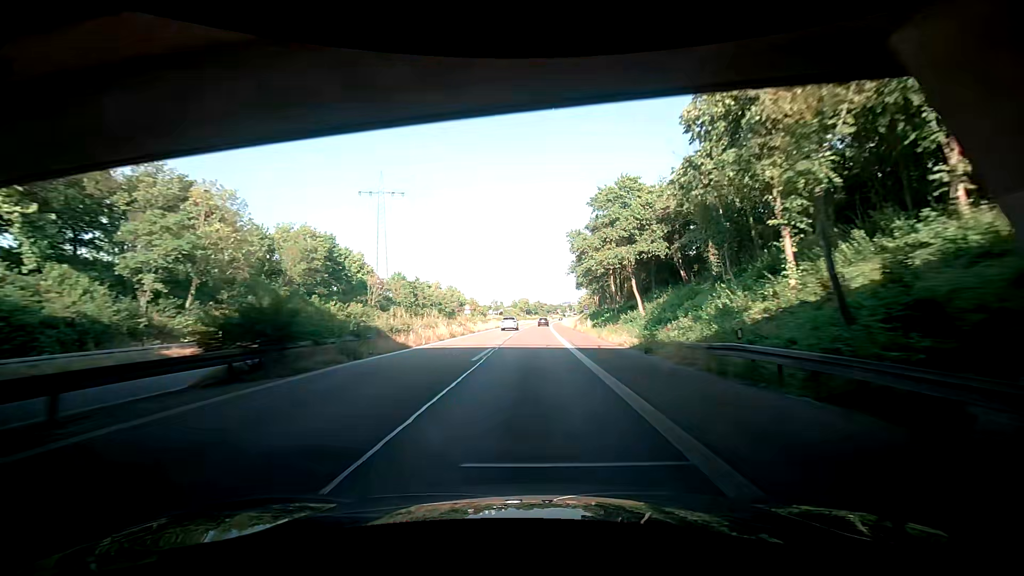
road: trunk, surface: asphalt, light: Day
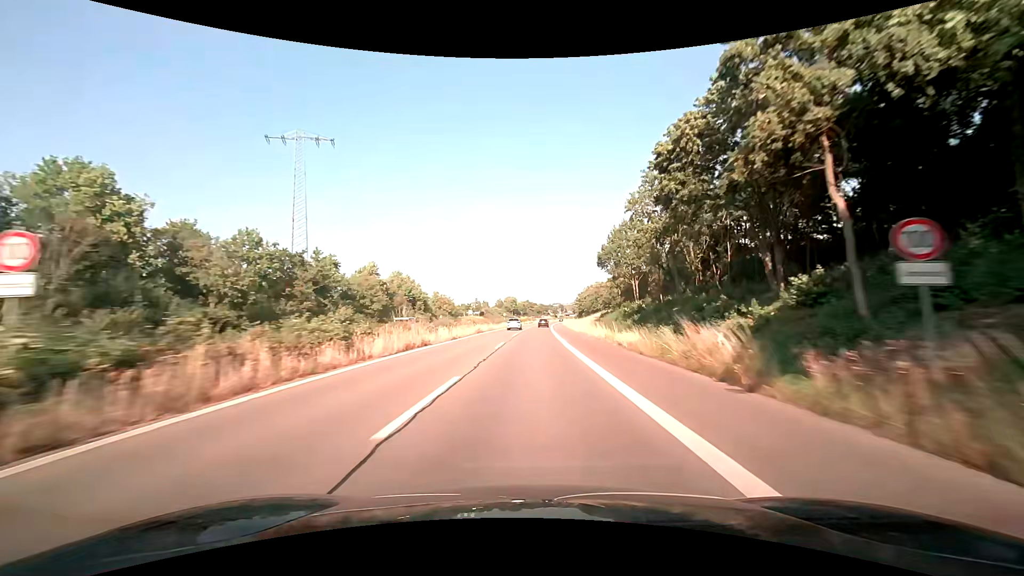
(+0.5, +46.1) m; +1°
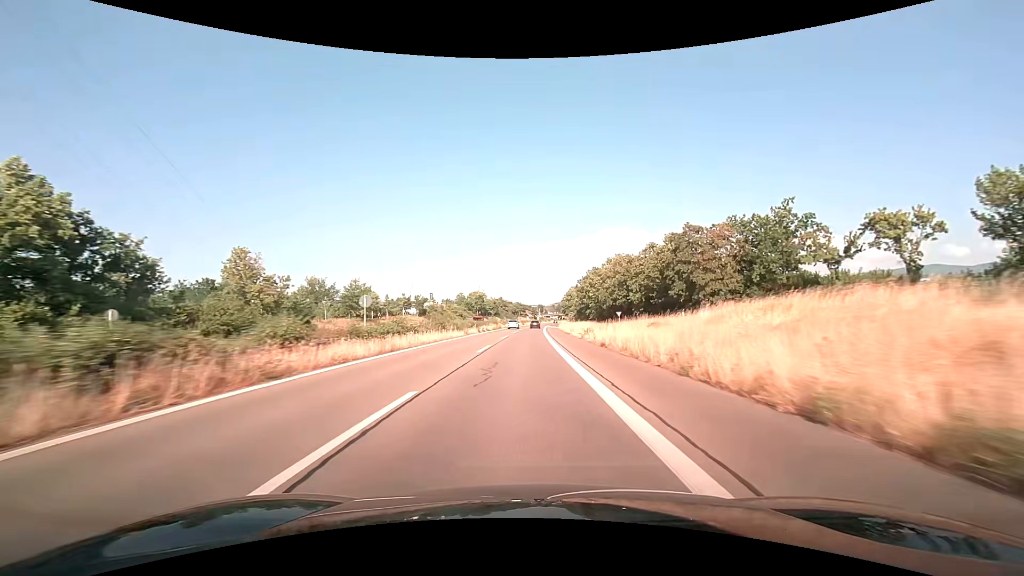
(+2.1, +74.2) m; +3°
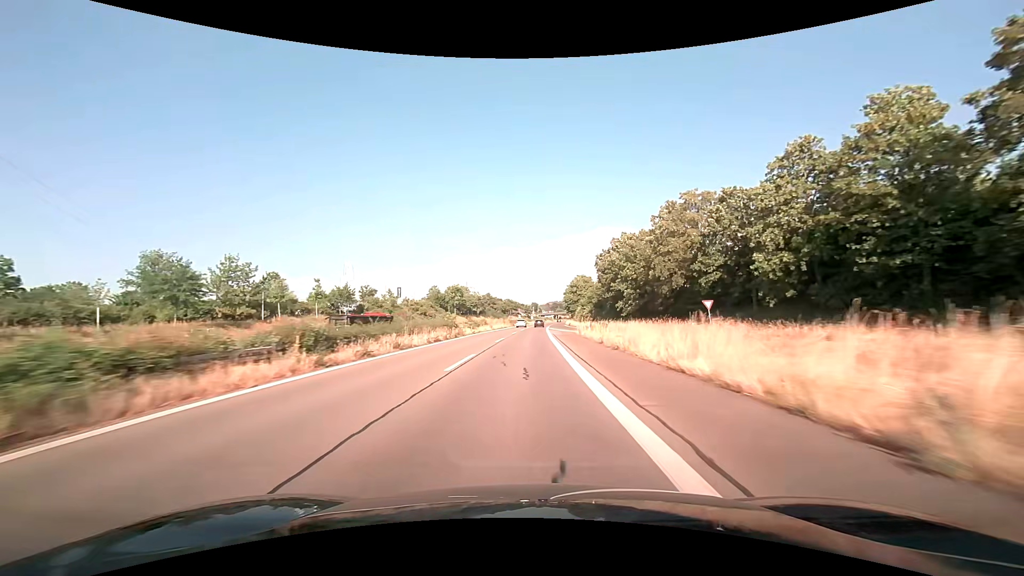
(+0.2, +43.9) m; 0°
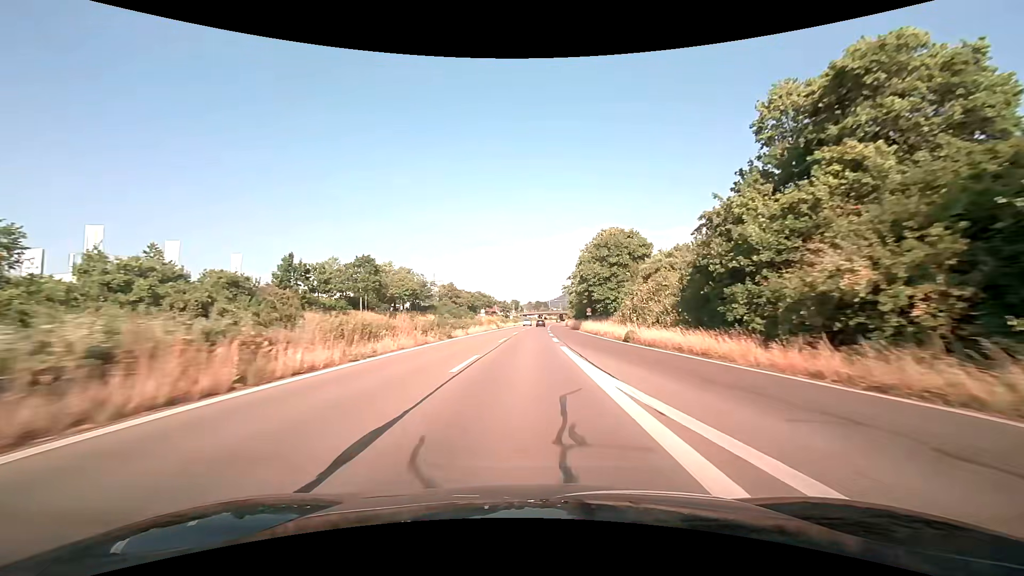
(+1.2, +72.5) m; +2°
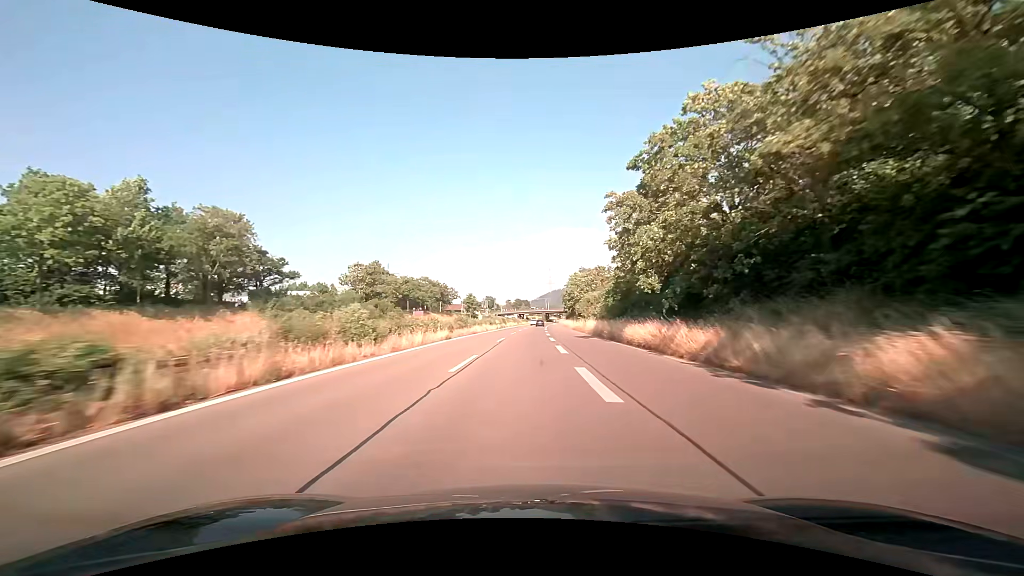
(+1.2, +71.4) m; +2°
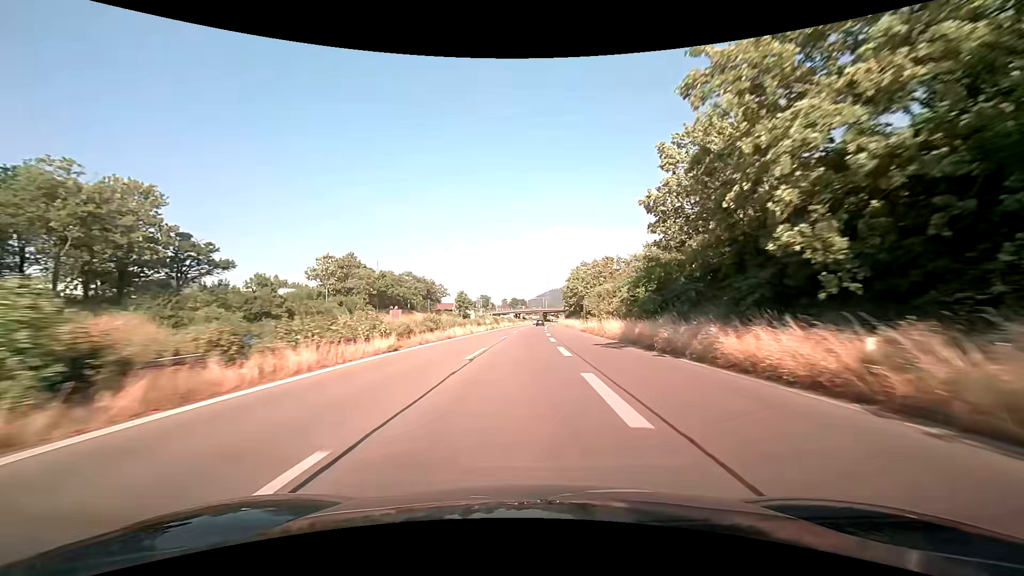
(0.0, +14.1) m; 0°
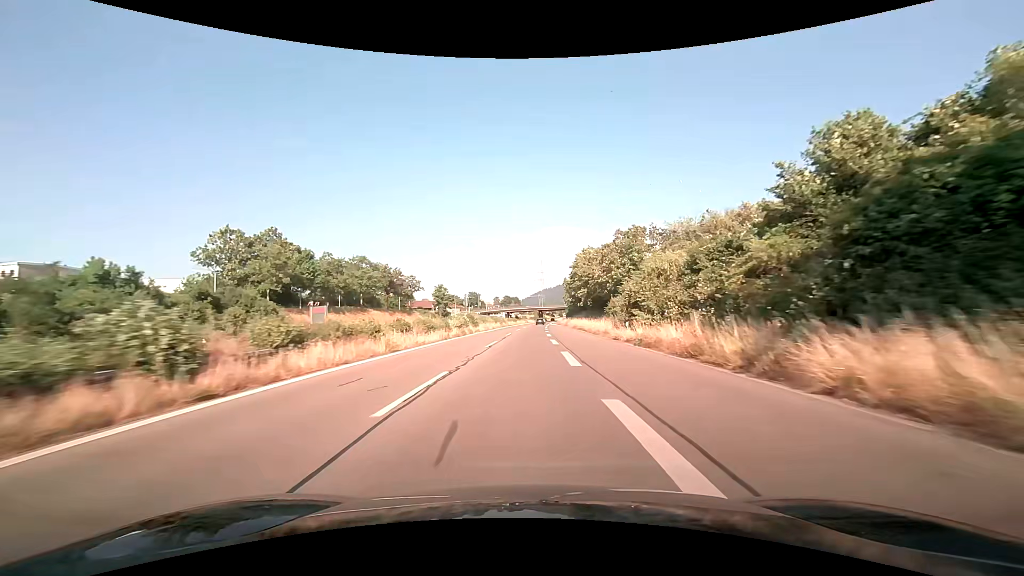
(+0.2, +28.0) m; +1°
(0, +10) (0, +20) (0, +30) (0, +40) (0, +50) (+1, +60) (+1, +70) (+1, +80) (+2, +90) (+2, +100) m
